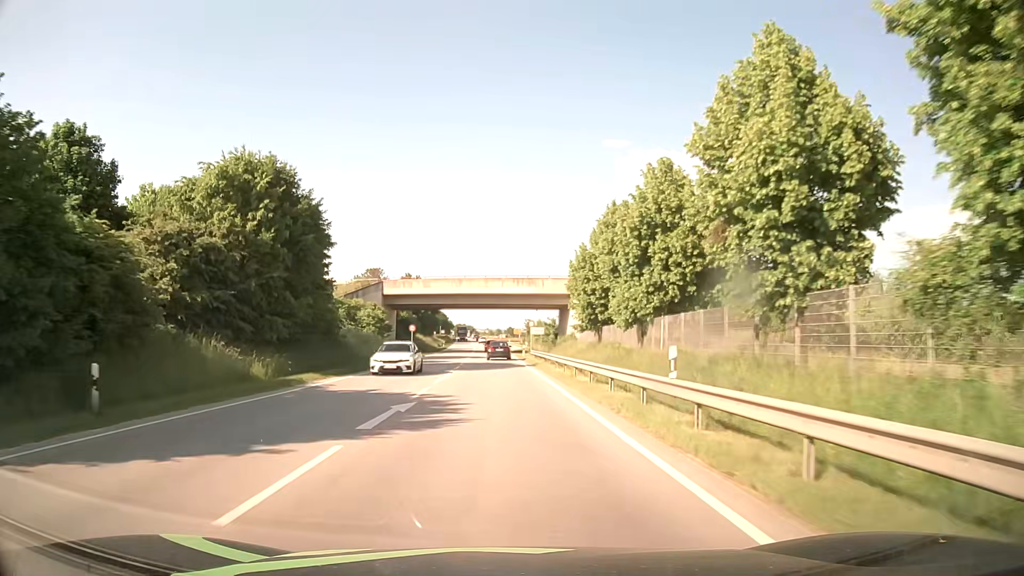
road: primary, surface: asphalt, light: Day
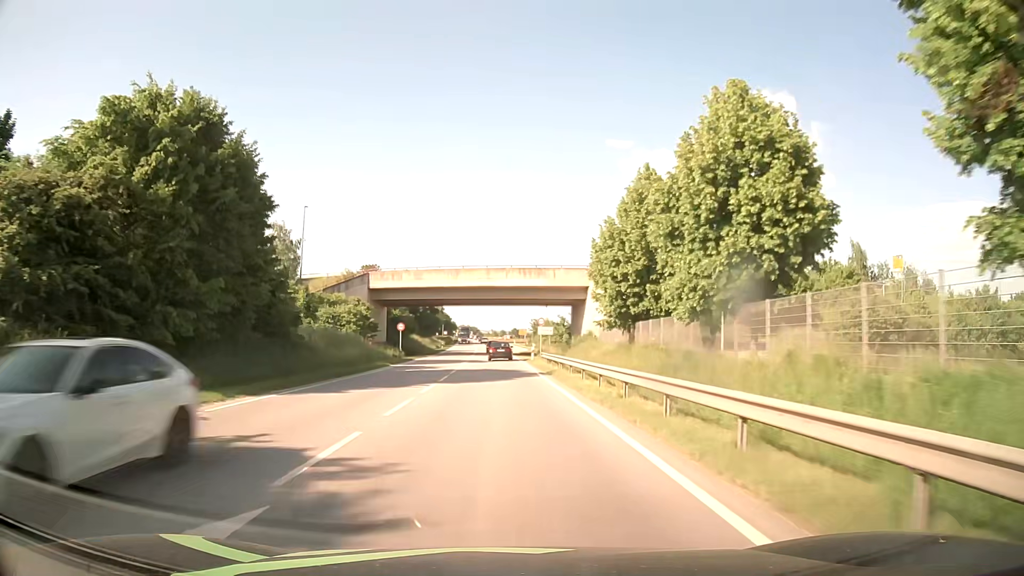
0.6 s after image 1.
(0.0, +10.2) m; -1°
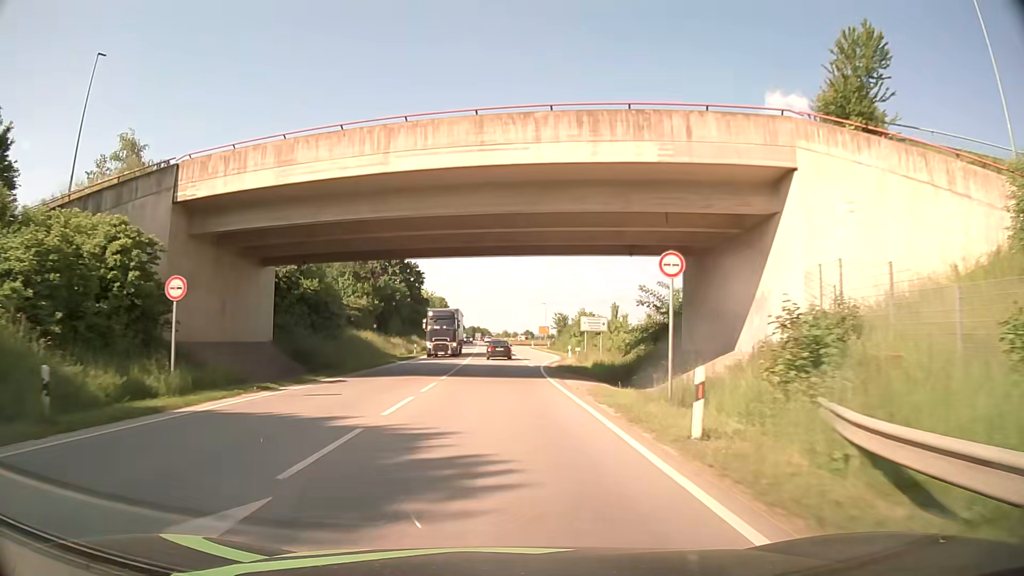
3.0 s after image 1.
(-0.3, +41.7) m; -1°
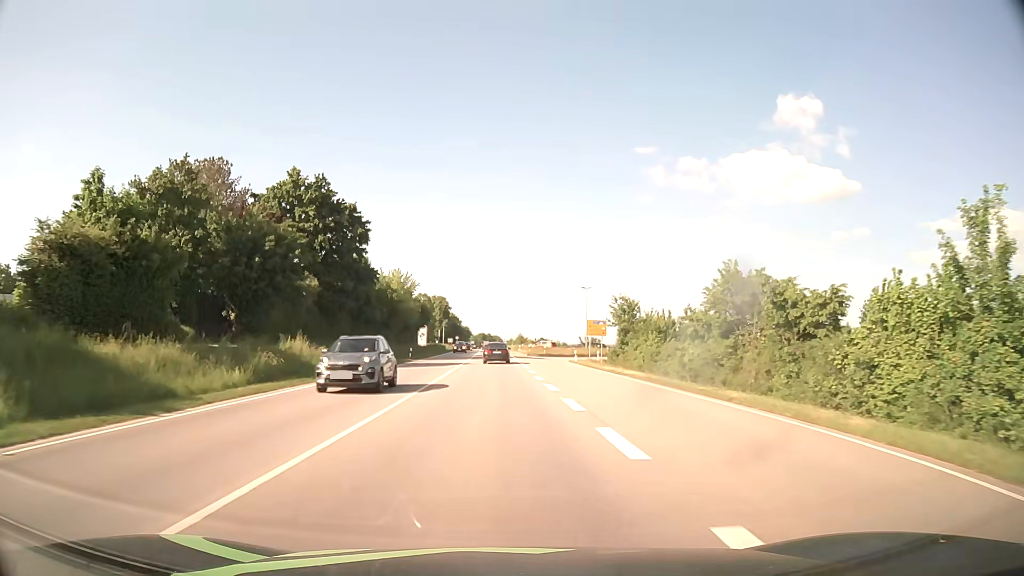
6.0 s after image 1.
(-0.1, +53.6) m; -1°
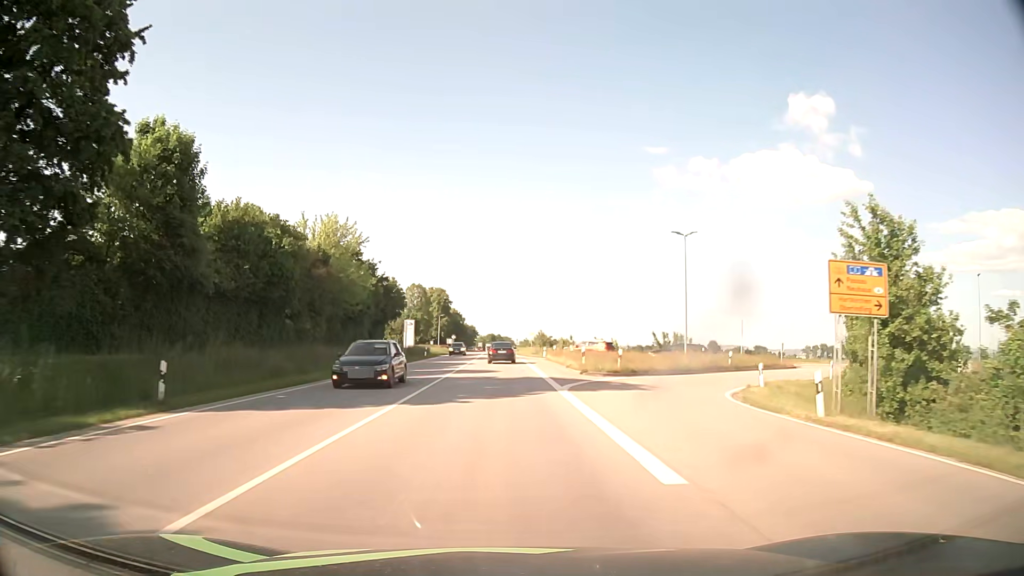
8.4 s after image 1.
(-0.5, +43.2) m; -1°
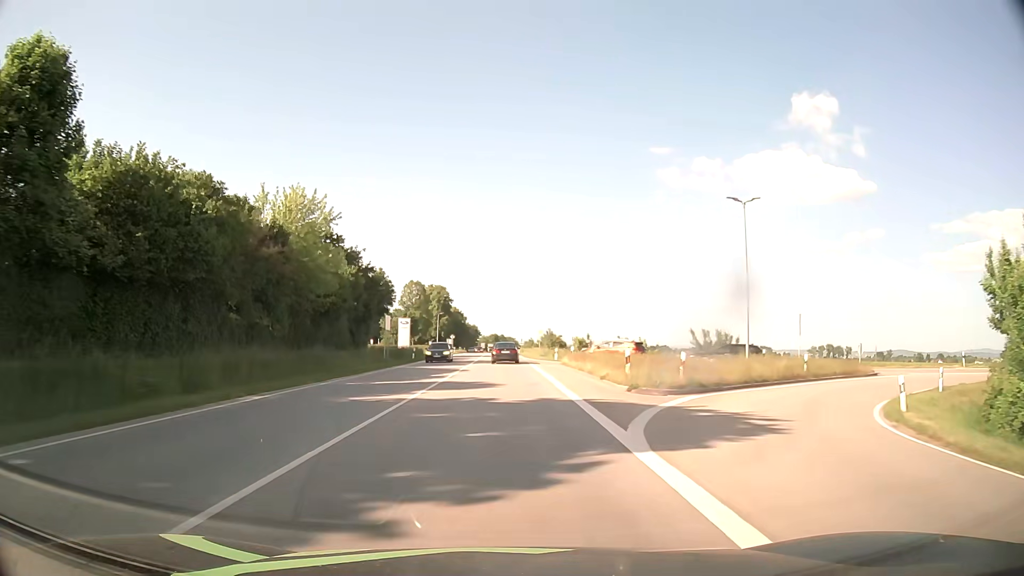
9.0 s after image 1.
(0.0, +10.6) m; 0°
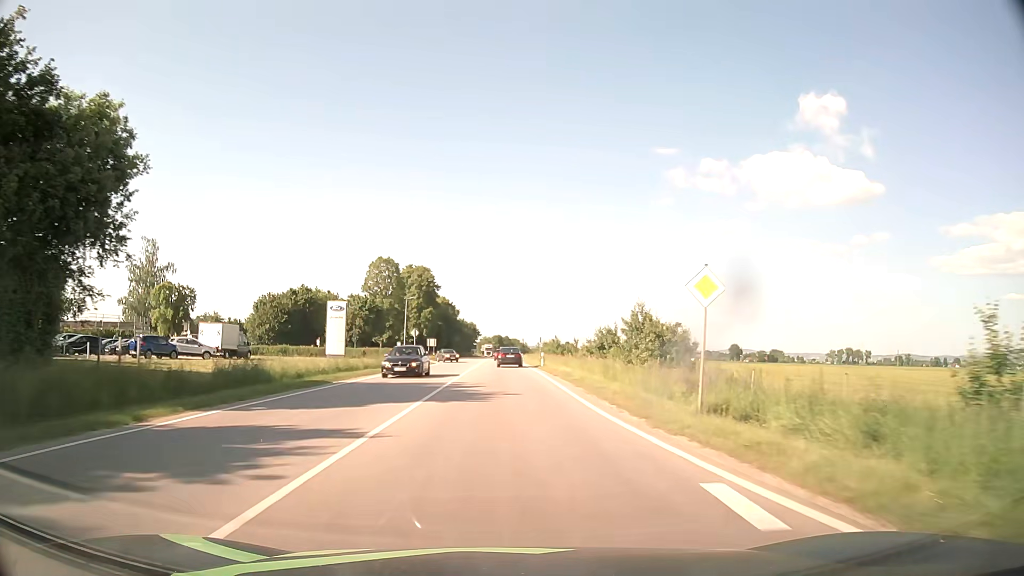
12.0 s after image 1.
(-0.2, +53.5) m; 0°
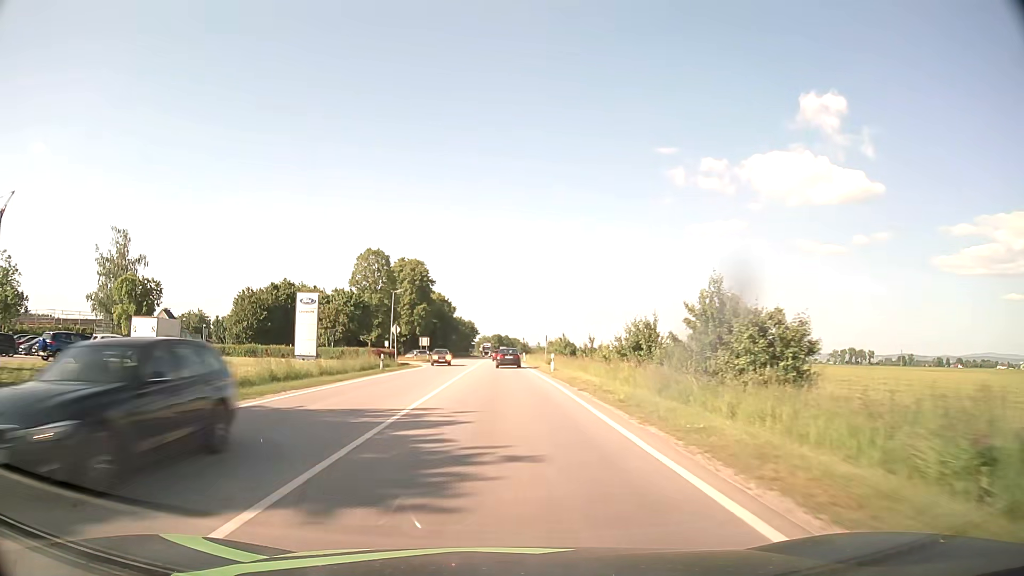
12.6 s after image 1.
(0.0, +10.8) m; 0°
(0, +10) (0, +20) (0, +30) (0, +40) (0, +50) (0, +60) (0, +70) (-1, +80) (-1, +90) (-1, +100) m
